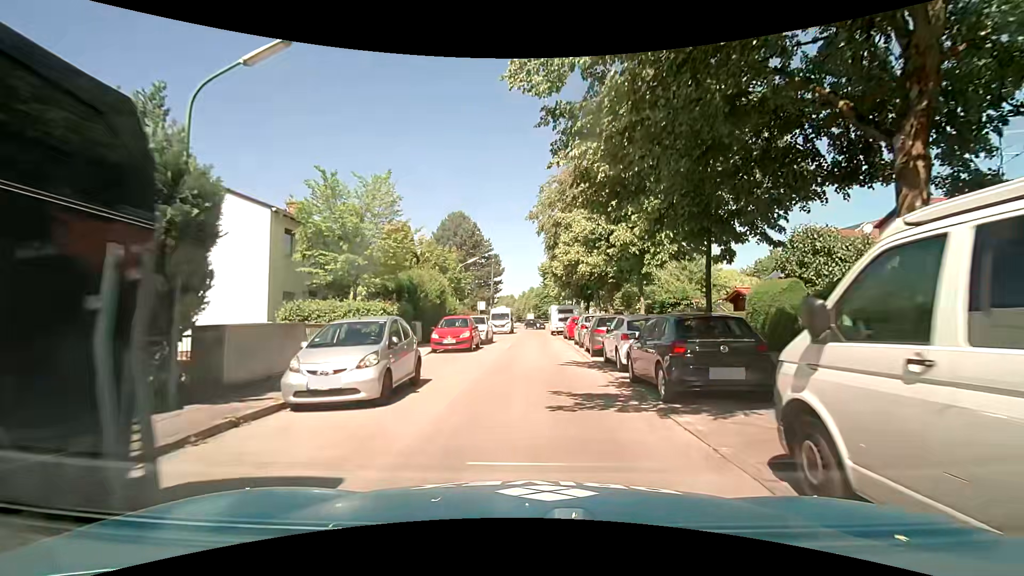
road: residential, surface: asphalt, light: Day
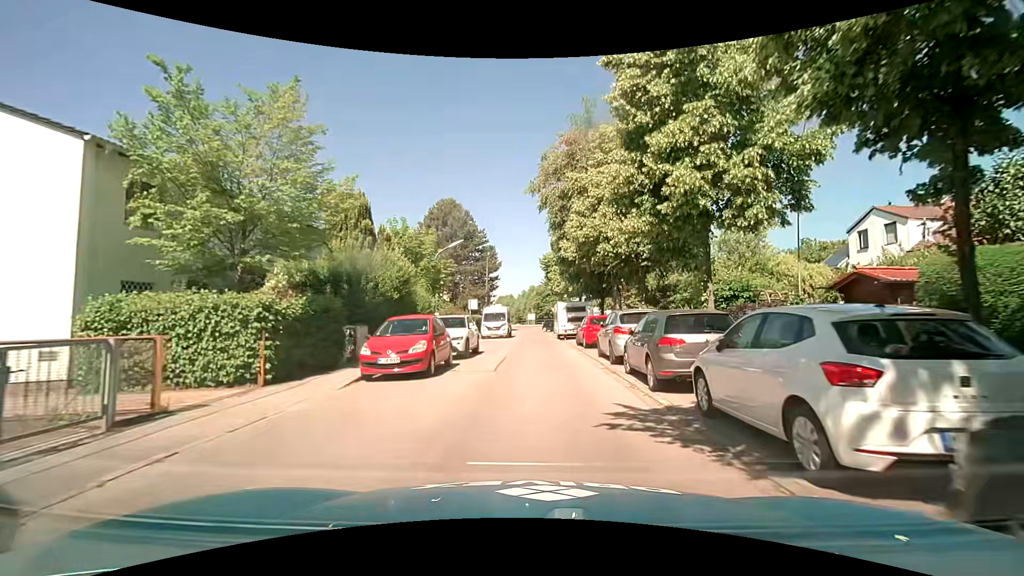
(0.0, +8.7) m; 0°
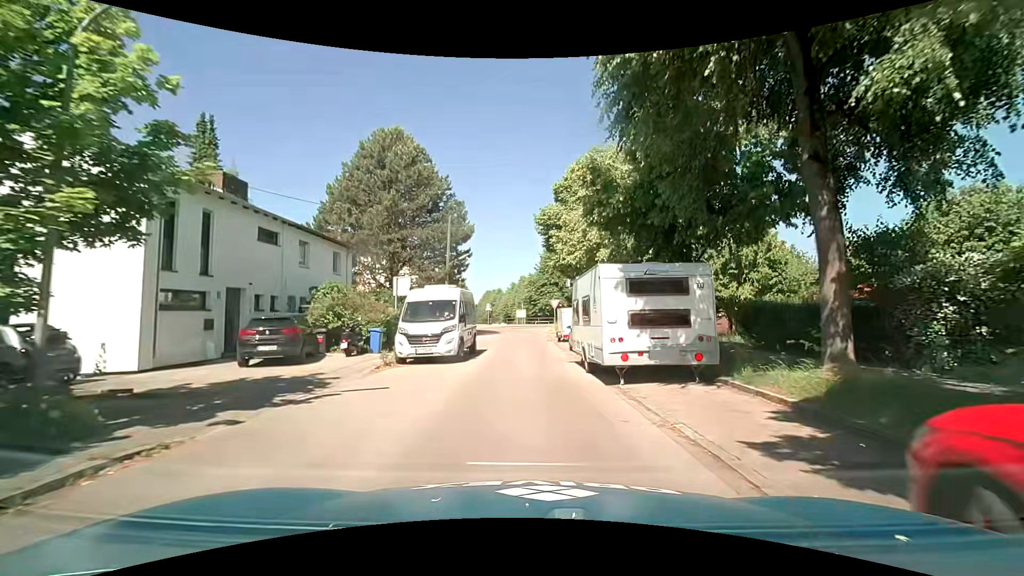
(+0.3, +22.3) m; +2°
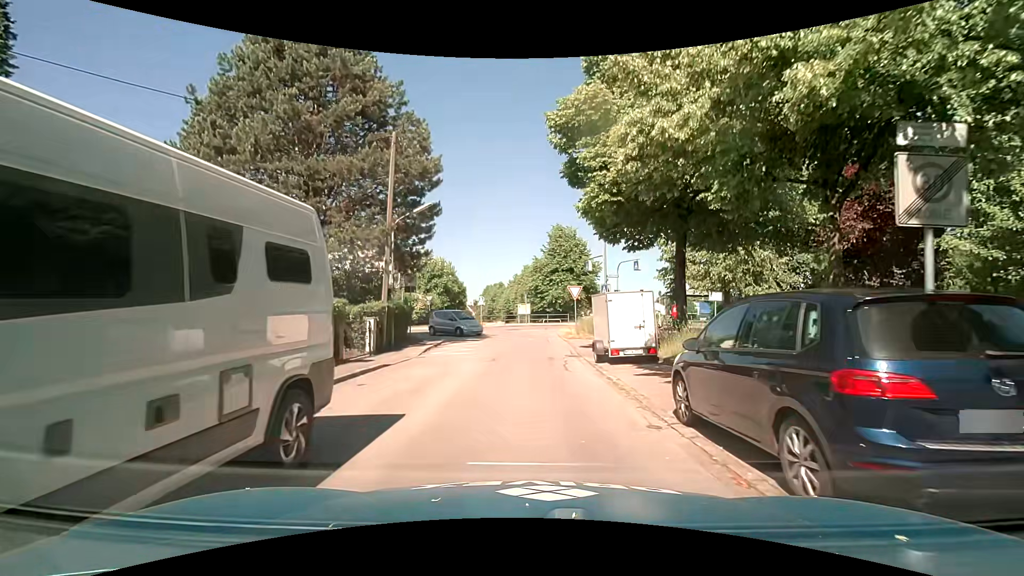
(-0.2, +15.6) m; -2°
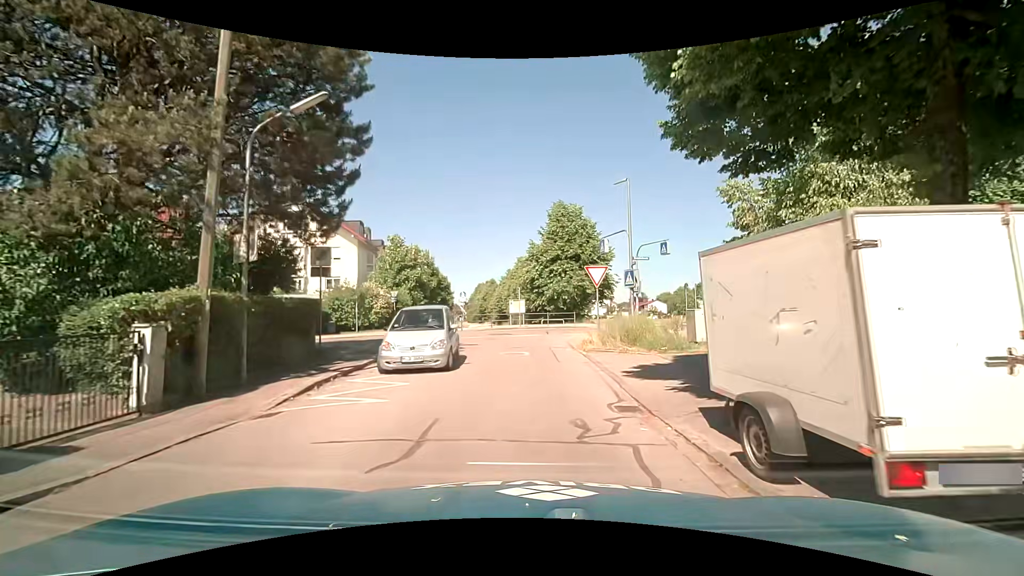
(+0.1, +10.6) m; +2°
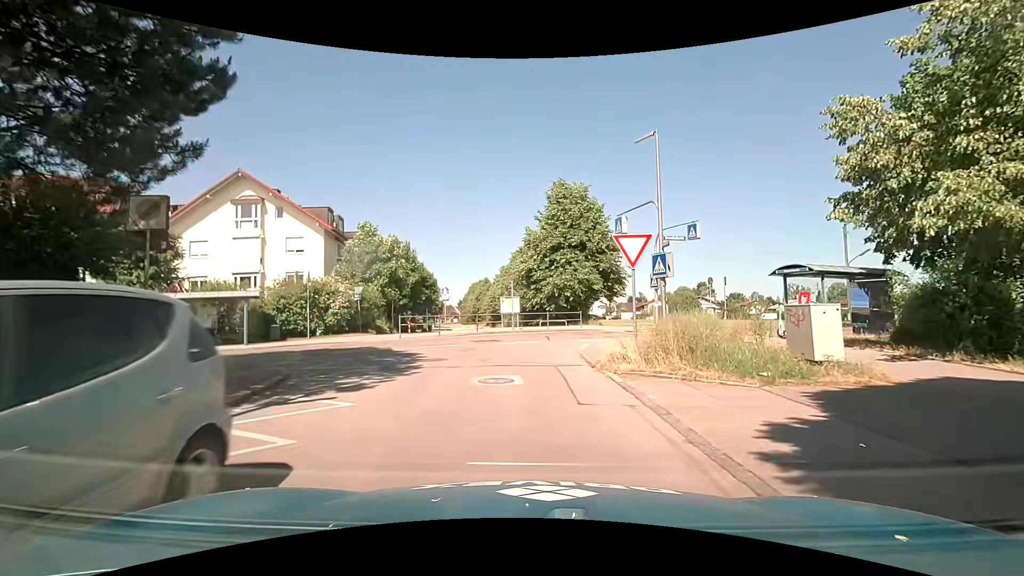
(0.0, +6.6) m; -1°
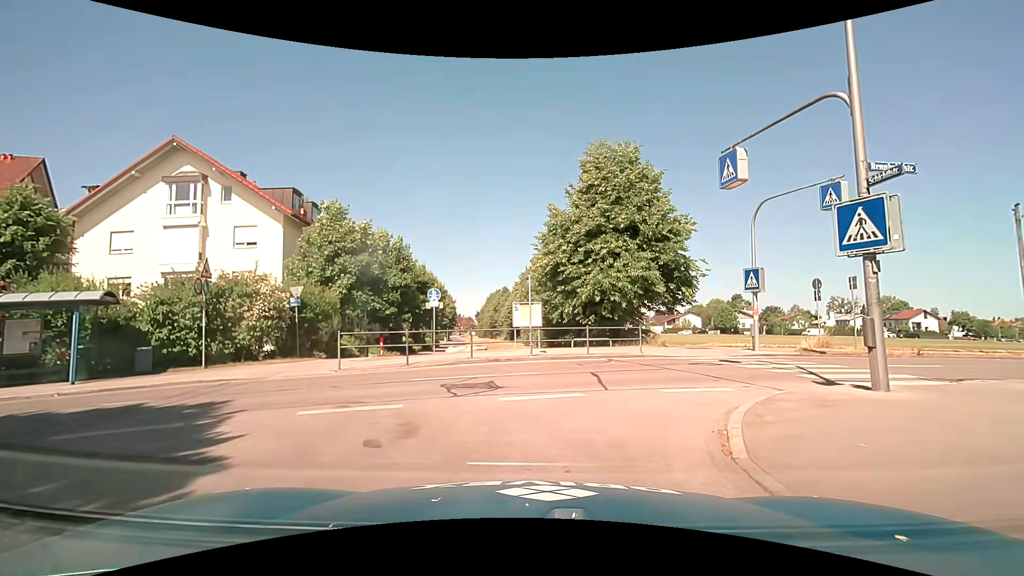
(0.0, +10.2) m; -3°
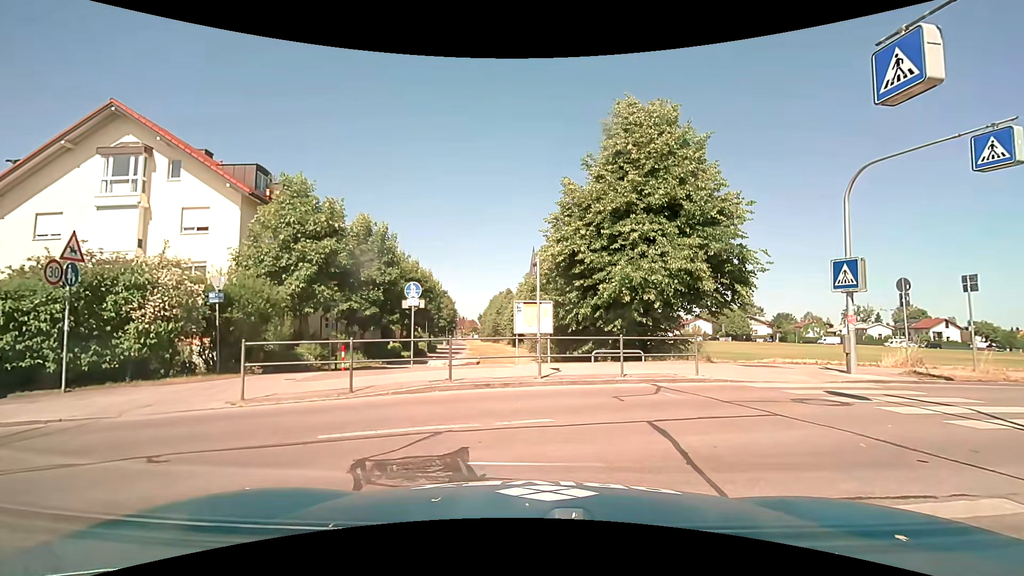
(0.0, +5.2) m; +1°
